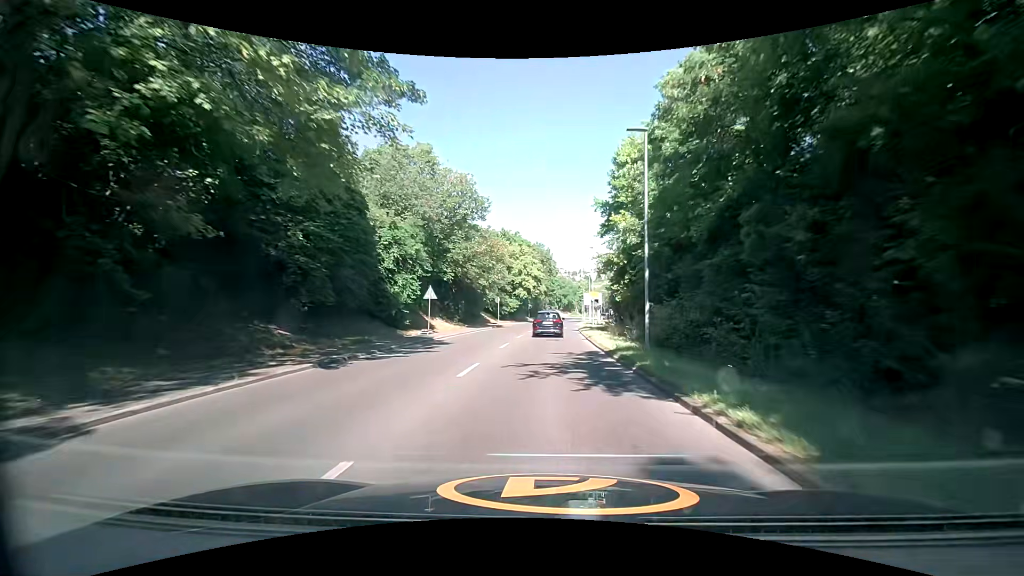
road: secondary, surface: asphalt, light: Day
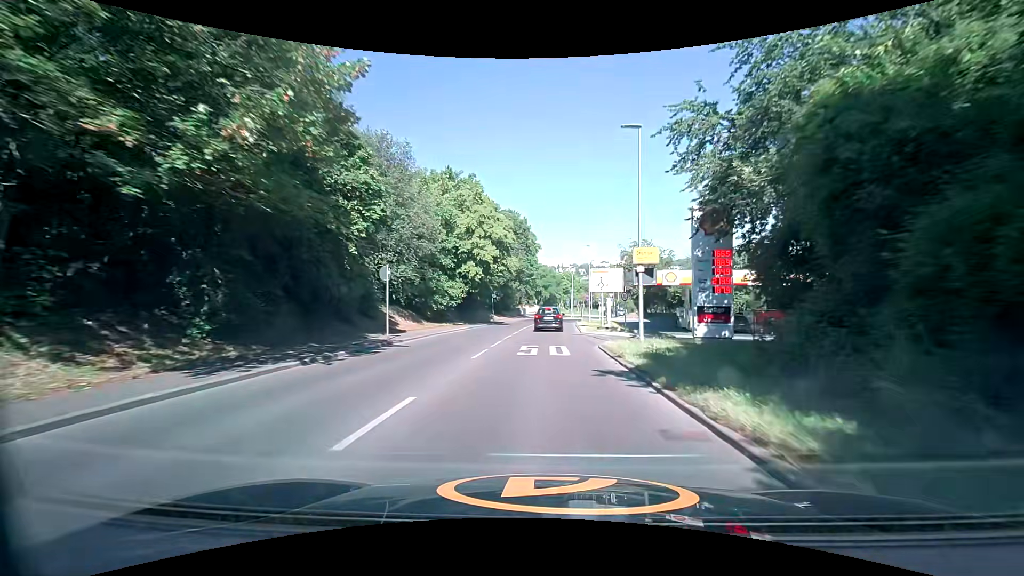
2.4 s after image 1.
(+1.0, +32.6) m; +3°
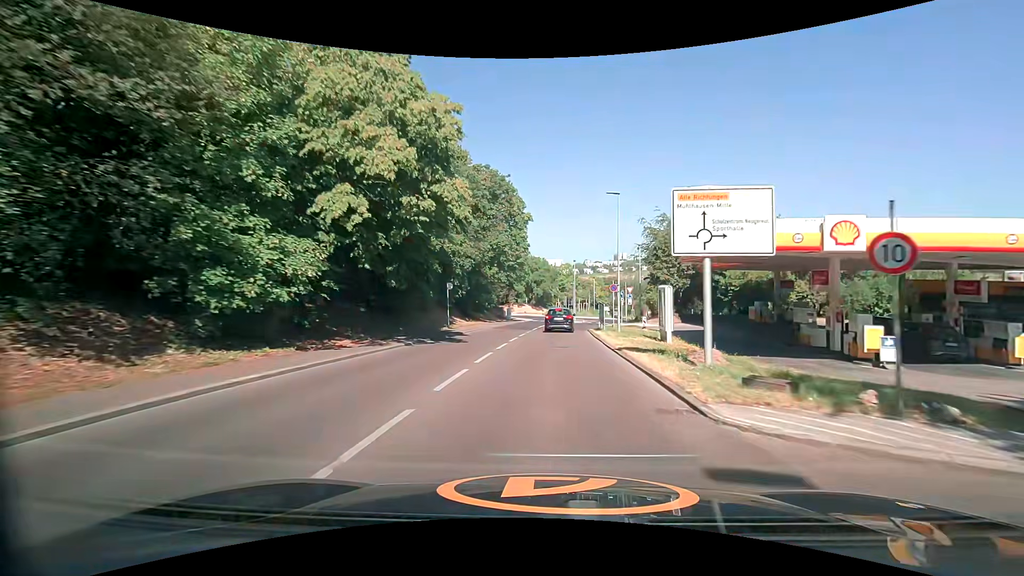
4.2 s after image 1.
(+0.1, +23.3) m; 0°
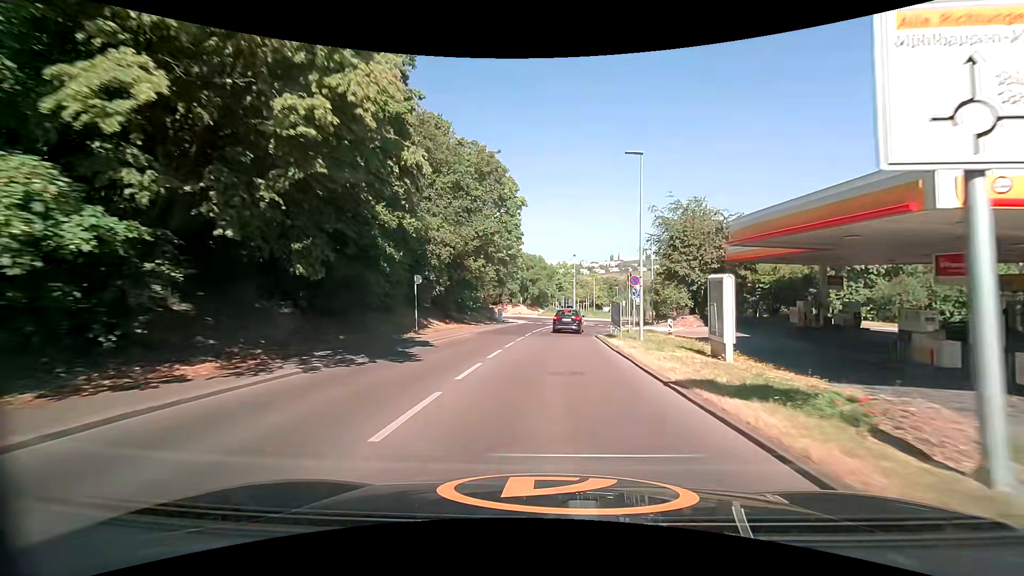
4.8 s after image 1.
(+0.1, +7.4) m; +1°
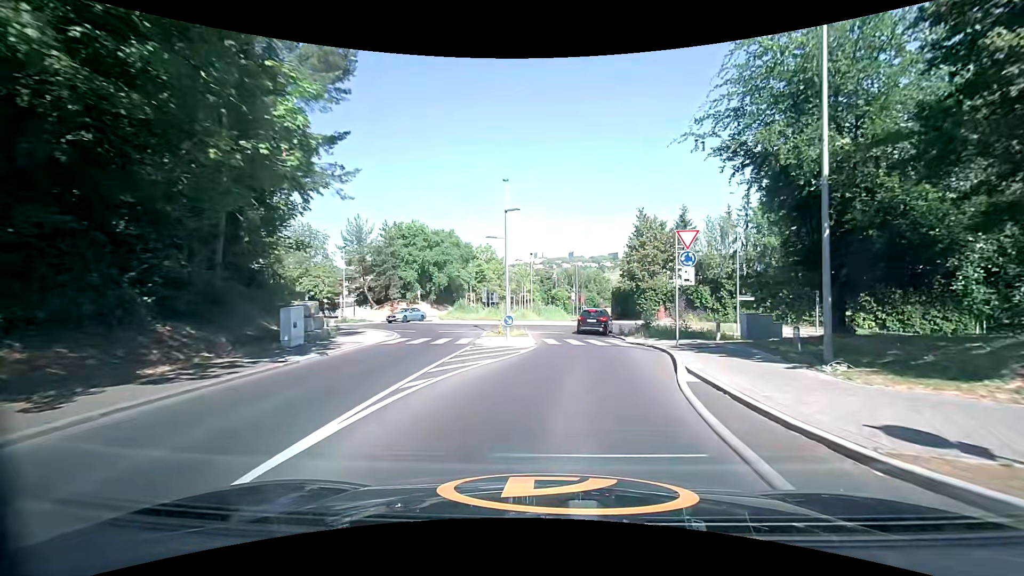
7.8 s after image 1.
(+1.6, +33.8) m; +9°
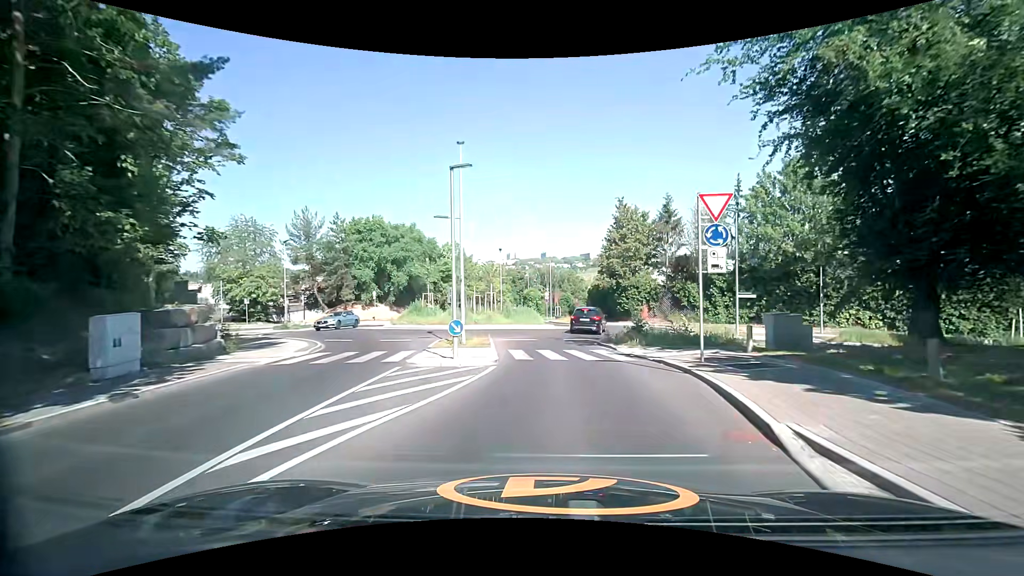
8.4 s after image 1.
(+0.2, +5.9) m; +3°
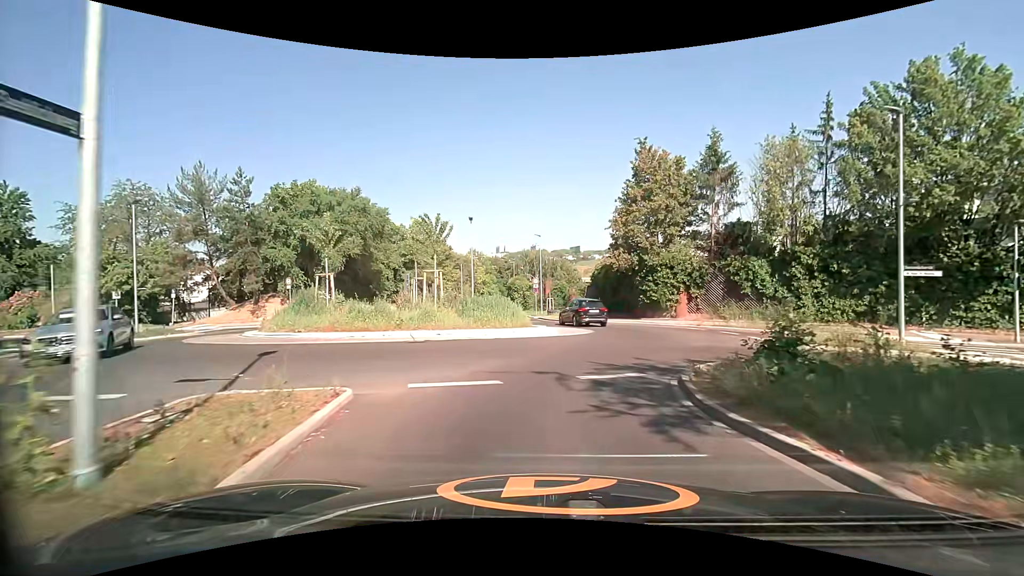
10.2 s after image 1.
(+0.1, +15.6) m; 0°
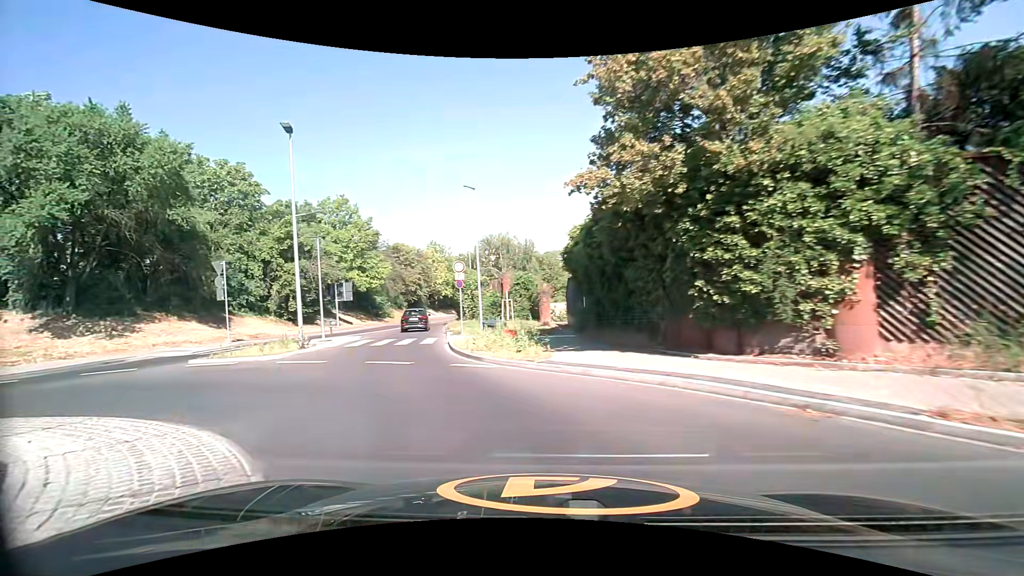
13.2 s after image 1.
(+3.4, +22.8) m; +1°
(-2, +10) (-5, +19) (-8, +29) (-9, +39) (-11, +49) (-11, +59) (-11, +69) (-11, +79) (-11, +89) (-10, +99) m
